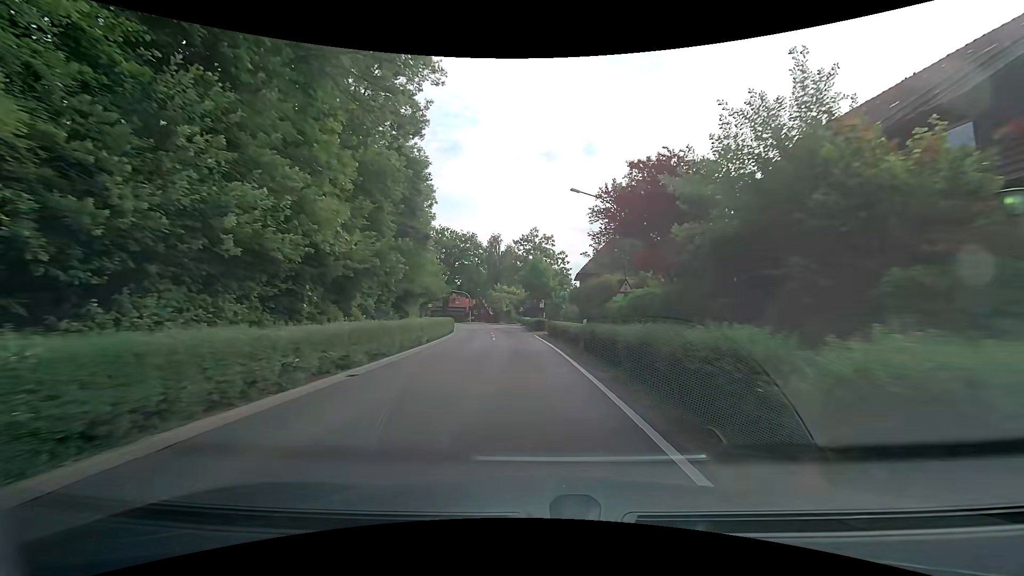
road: secondary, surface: asphalt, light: Day
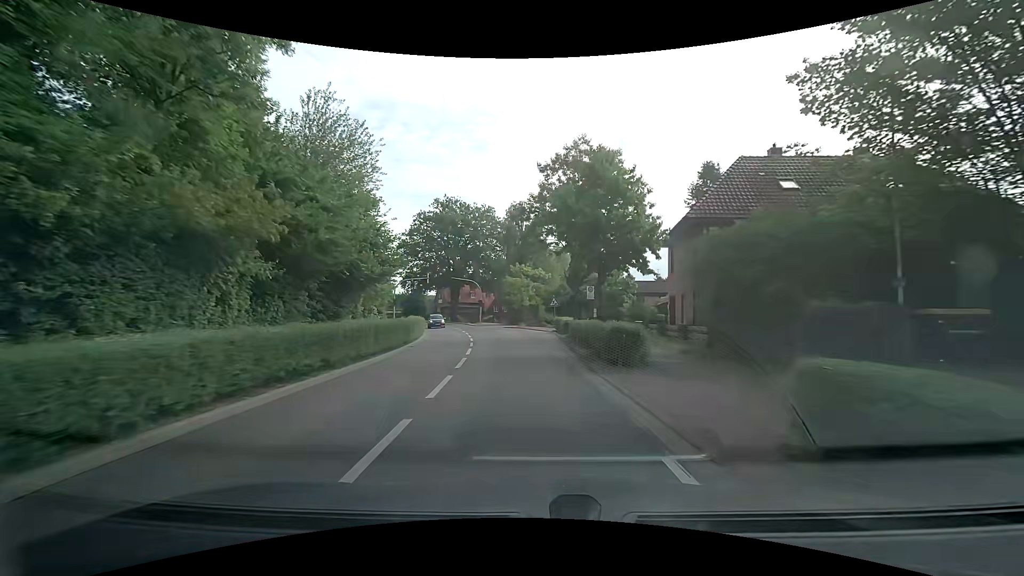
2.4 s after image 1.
(-0.7, +28.8) m; -3°
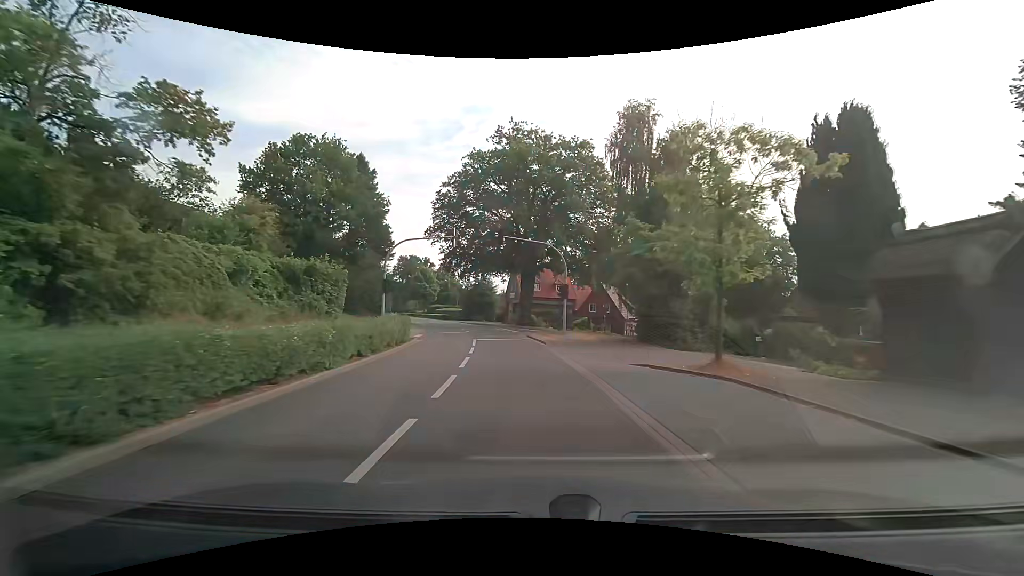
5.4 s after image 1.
(-3.1, +36.1) m; -10°
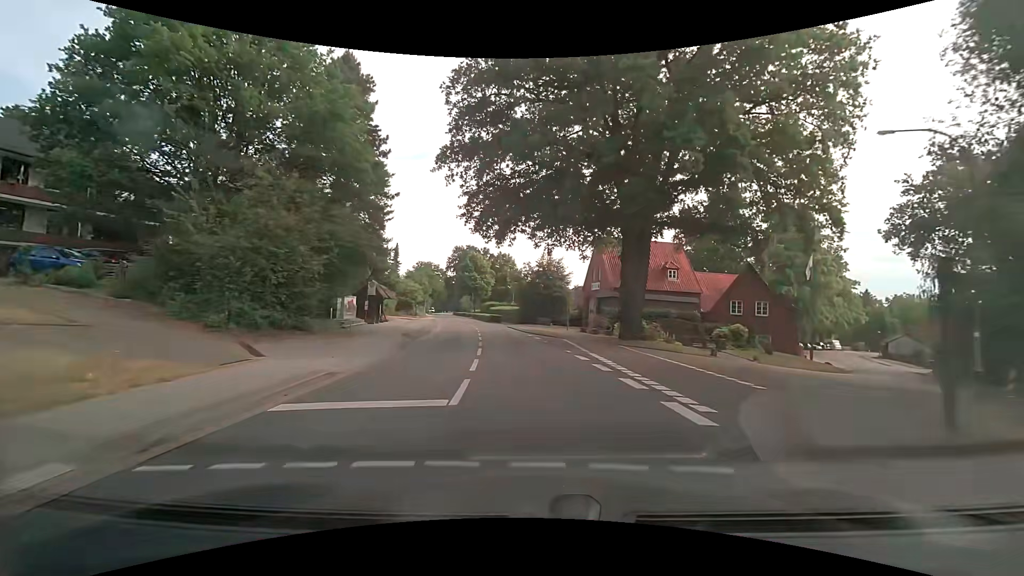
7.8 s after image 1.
(-2.3, +29.3) m; -9°
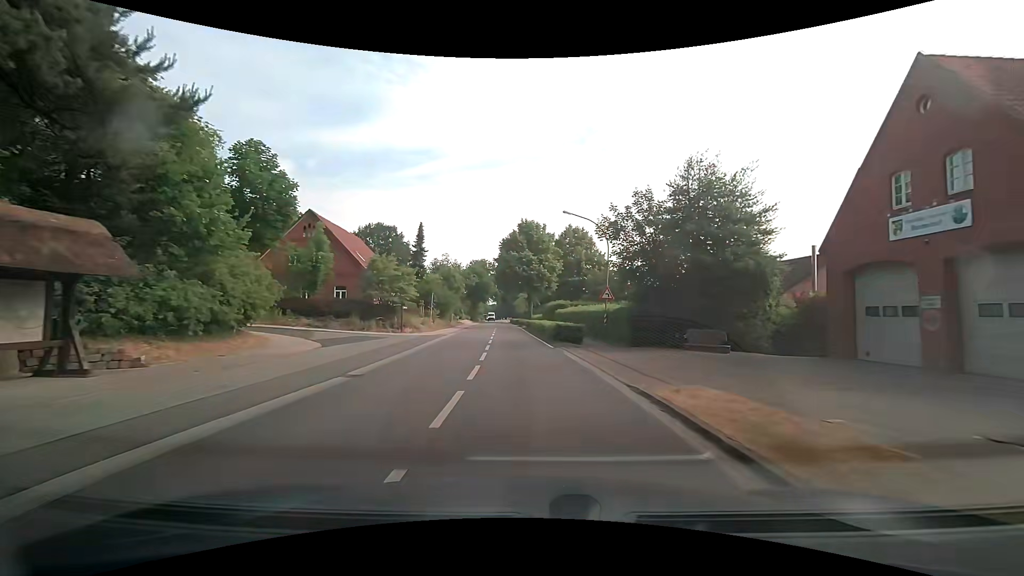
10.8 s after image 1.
(-2.4, +37.3) m; -8°
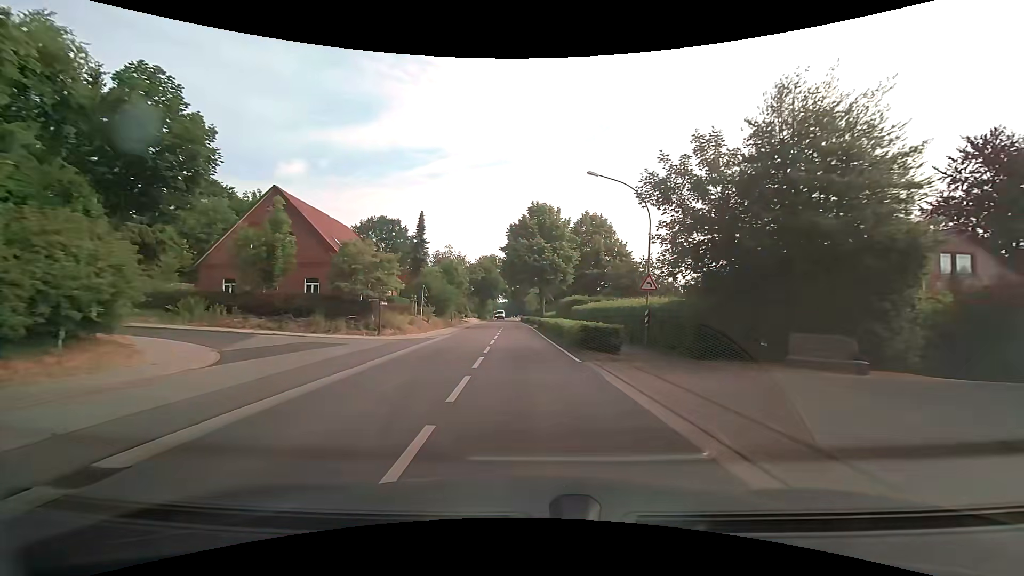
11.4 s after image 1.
(0.0, +7.5) m; -1°
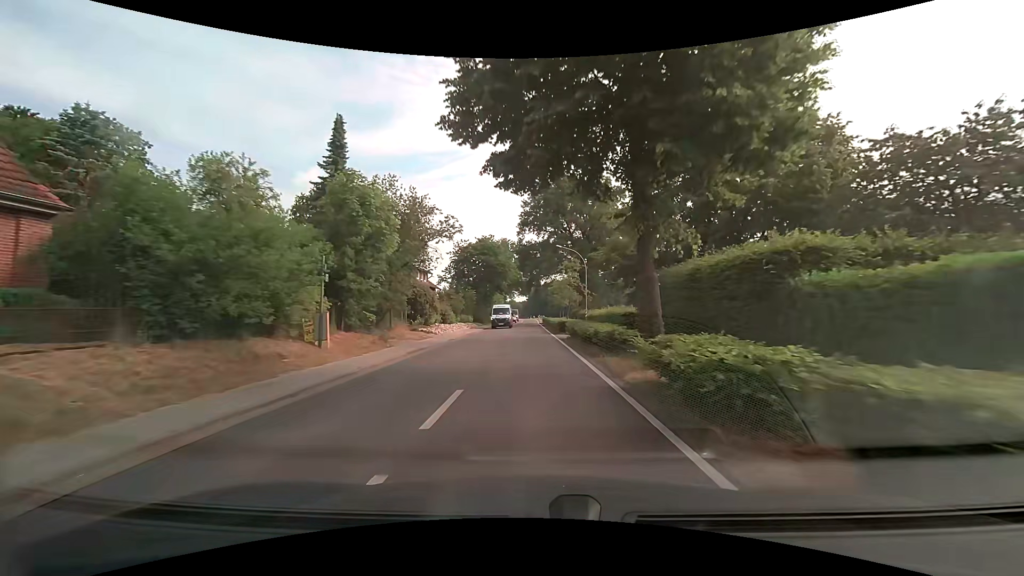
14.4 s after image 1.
(-1.3, +37.9) m; -3°
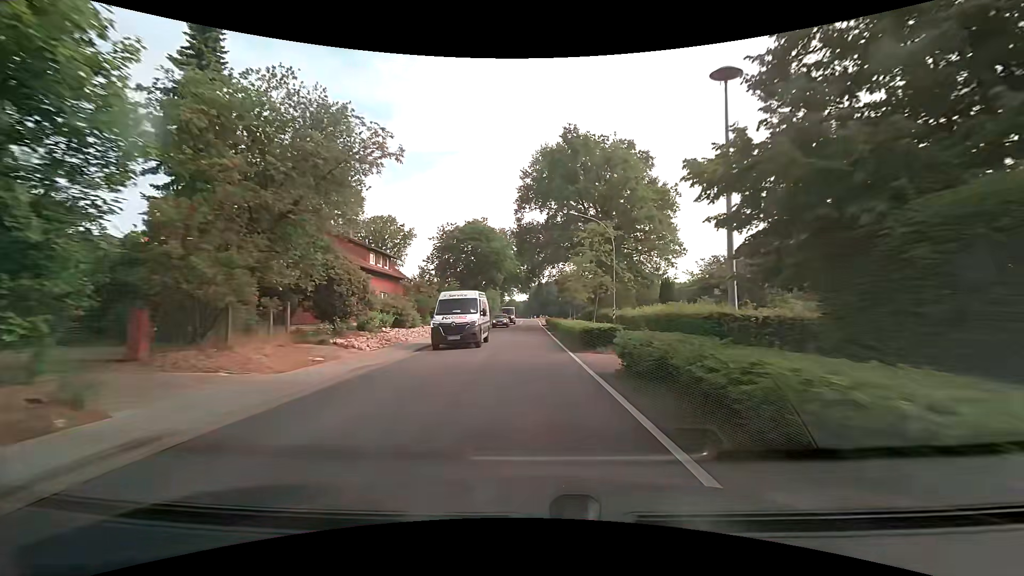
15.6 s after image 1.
(-0.1, +15.3) m; 0°
(0, +10) (0, +20) (0, +30) (-1, +40) (-1, +50) (-1, +60) (-1, +70) (-1, +80) (-1, +90) (-2, +100) m
